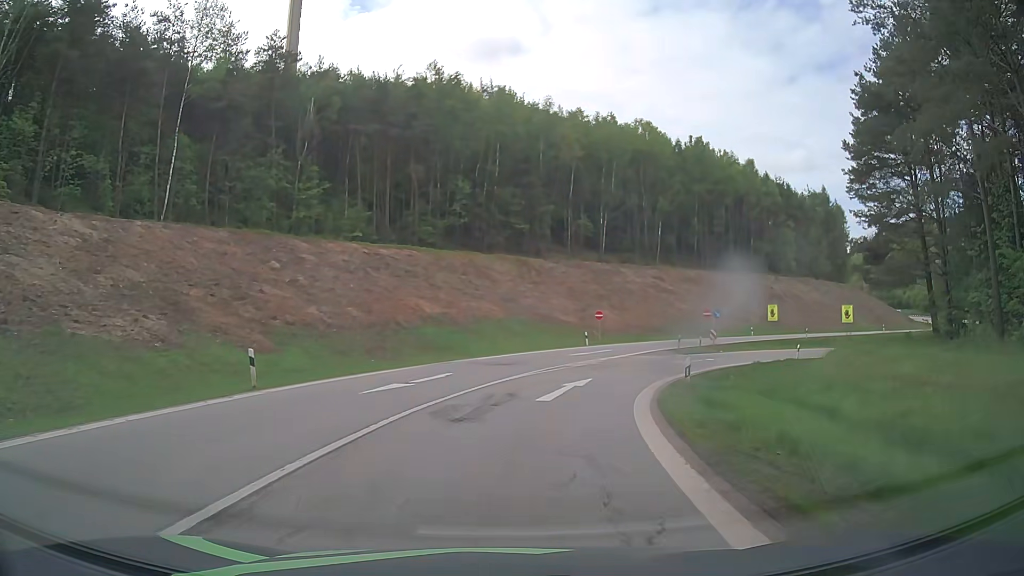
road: motorway_link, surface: asphalt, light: Day
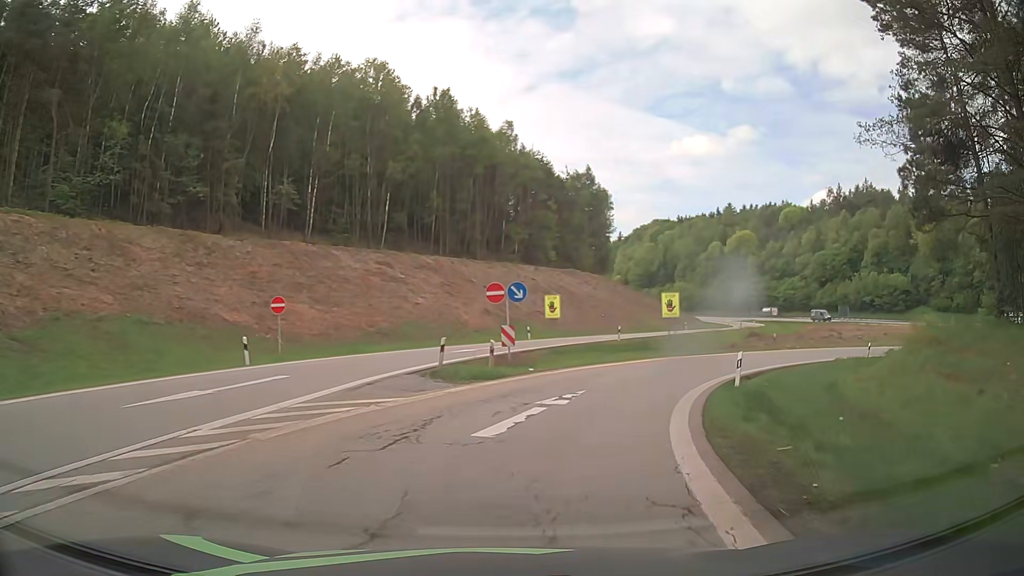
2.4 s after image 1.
(+4.5, +25.5) m; +24°
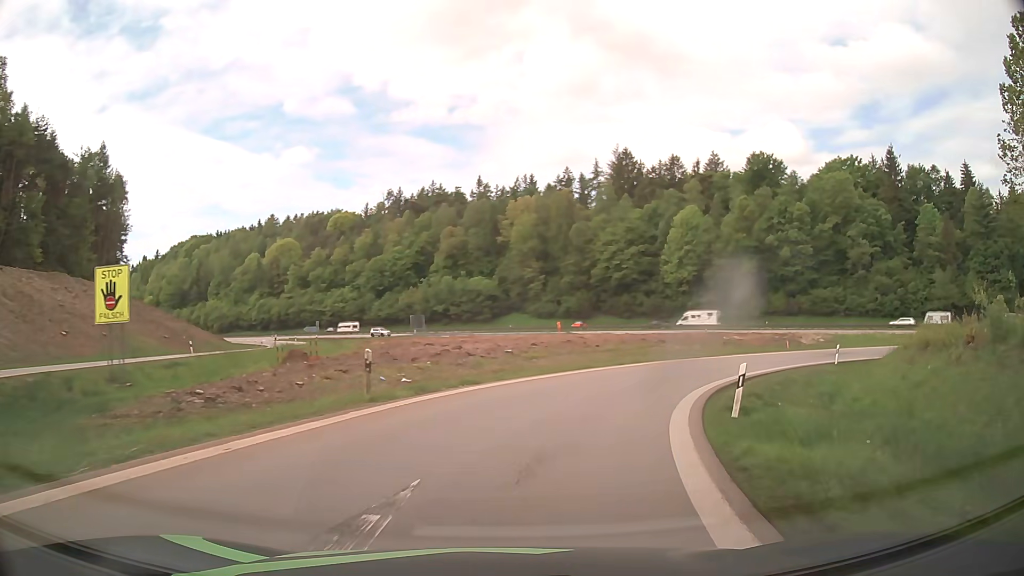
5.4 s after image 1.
(+10.1, +29.9) m; +38°
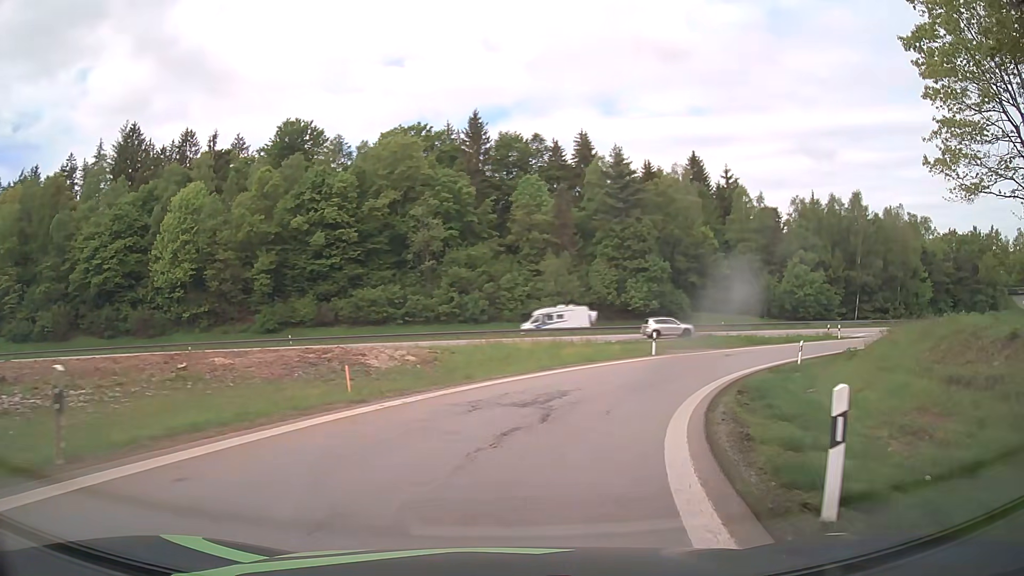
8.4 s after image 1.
(+11.5, +30.6) m; +41°
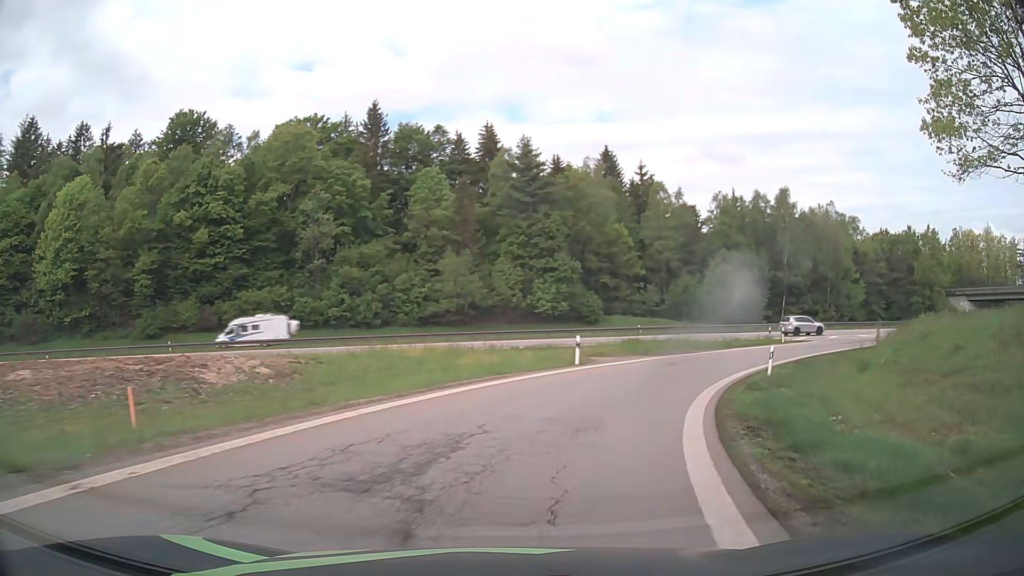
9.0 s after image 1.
(+0.5, +7.0) m; +8°
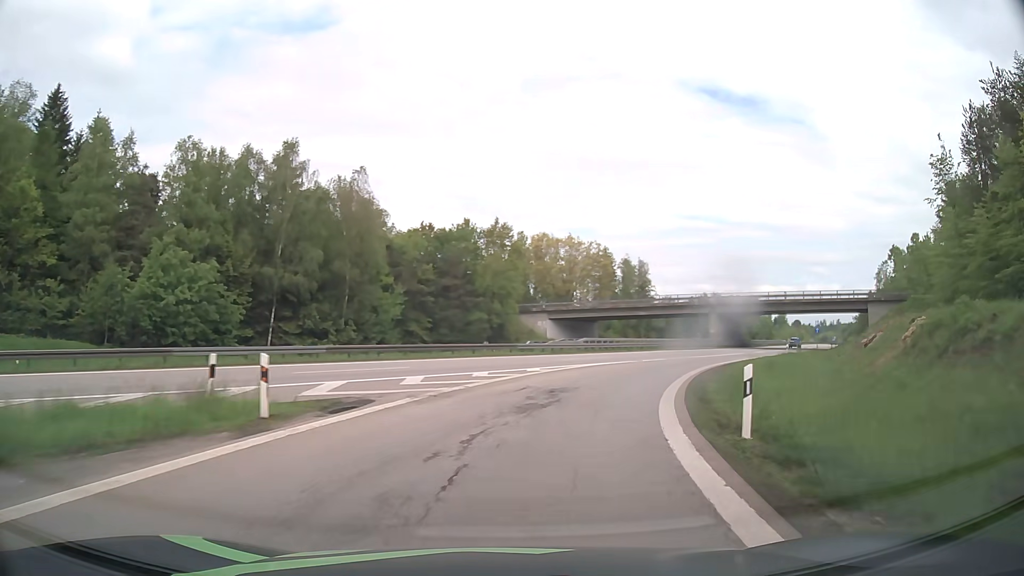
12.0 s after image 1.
(+13.4, +33.5) m; +43°
(+1, +10) (+3, +20) (+7, +29) (+11, +38) (+16, +47) (+21, +55) (+26, +64) (+32, +72) (+37, +81) (+42, +89) m
